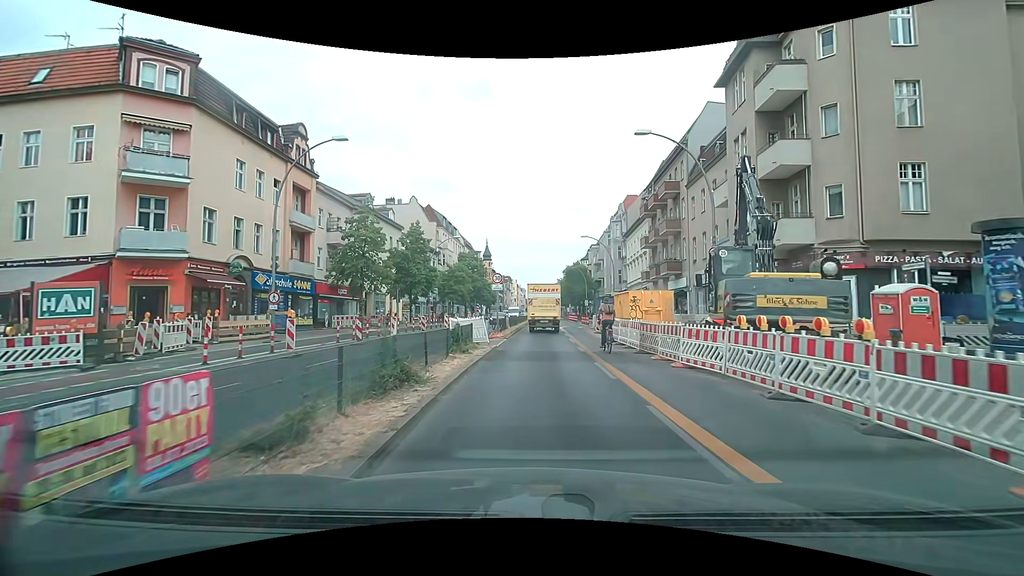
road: primary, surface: asphalt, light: Day
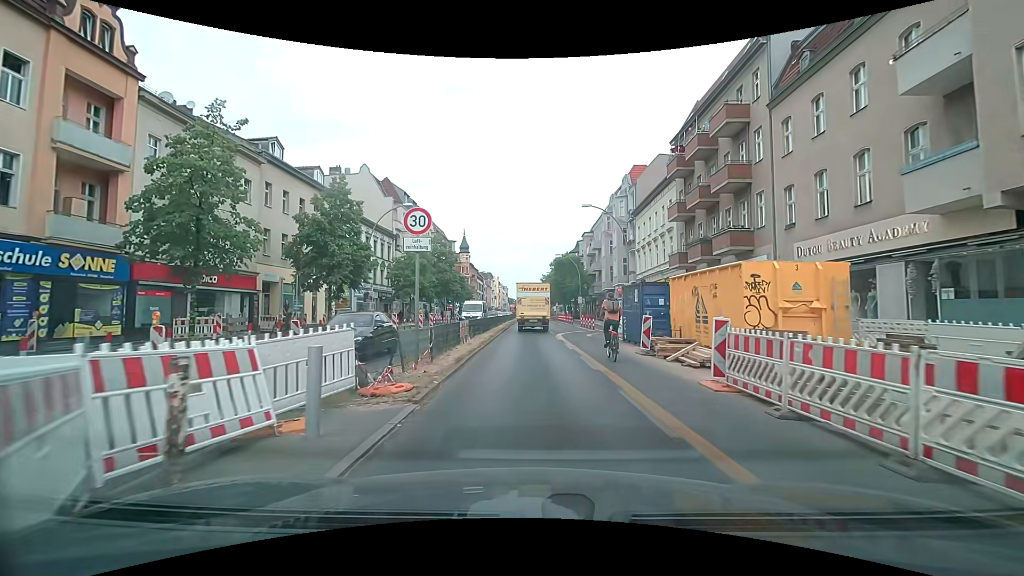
(+0.3, +16.9) m; +1°
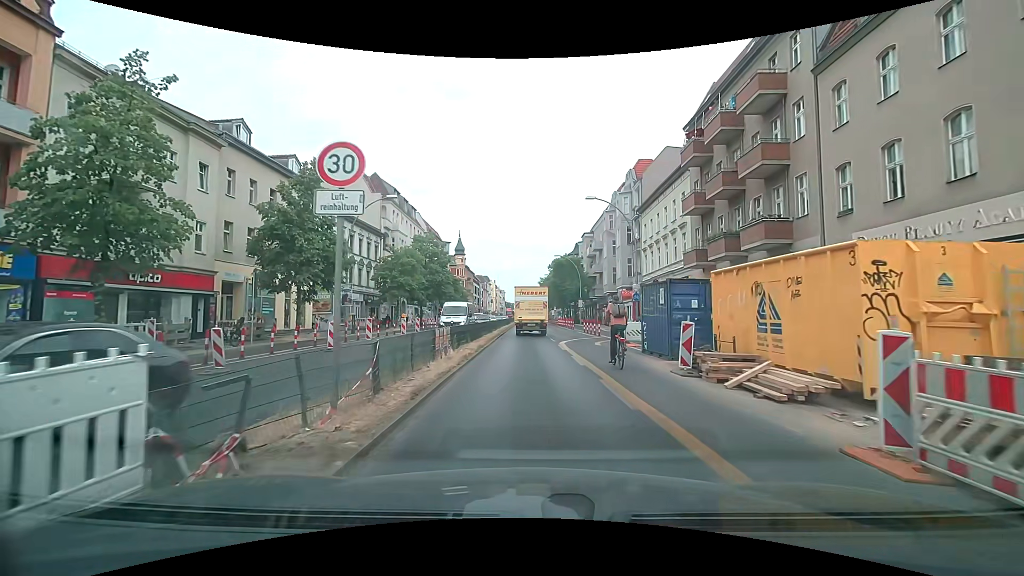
(+0.1, +4.3) m; +1°
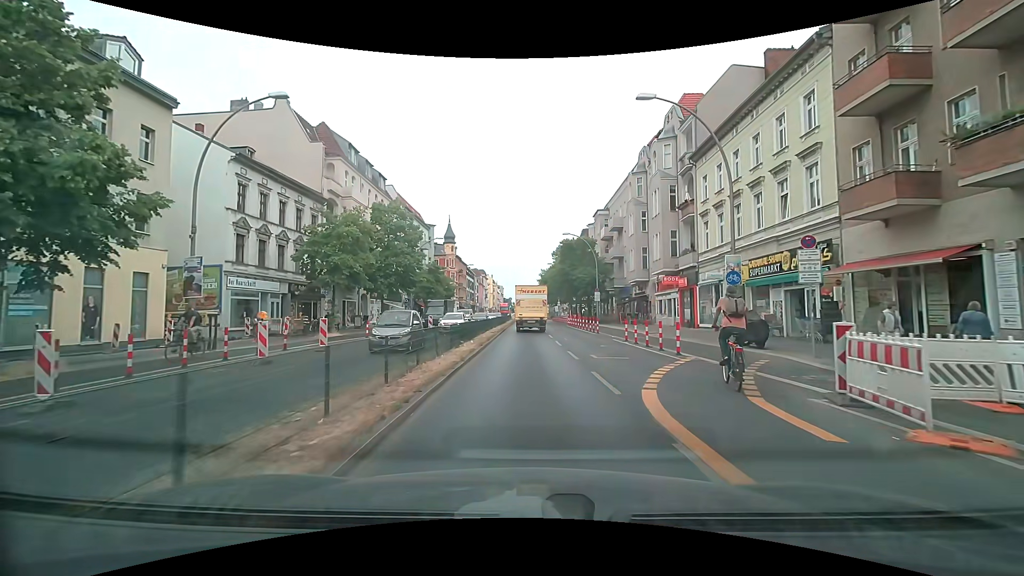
(0.0, +17.3) m; 0°
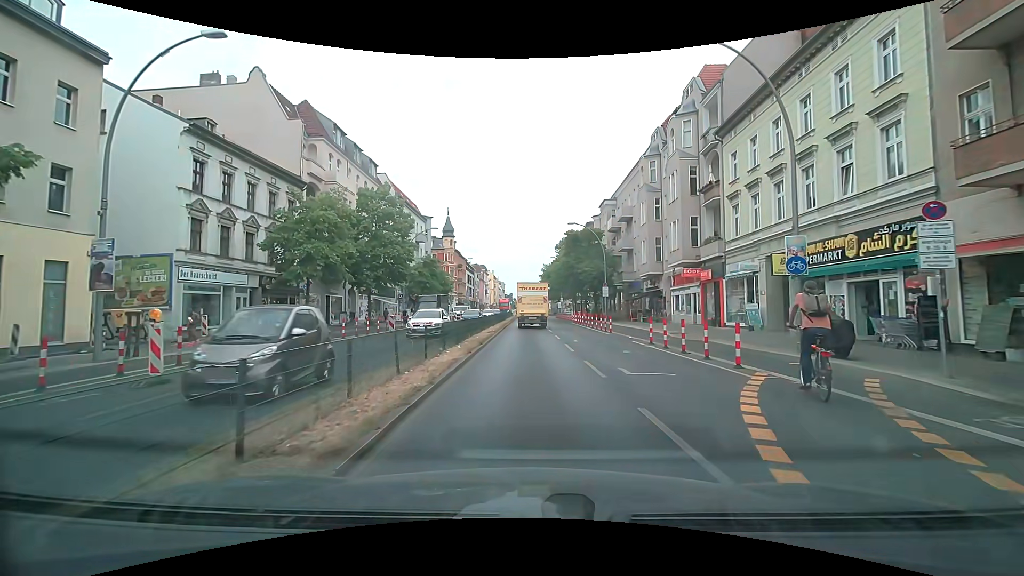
(0.0, +4.4) m; 0°
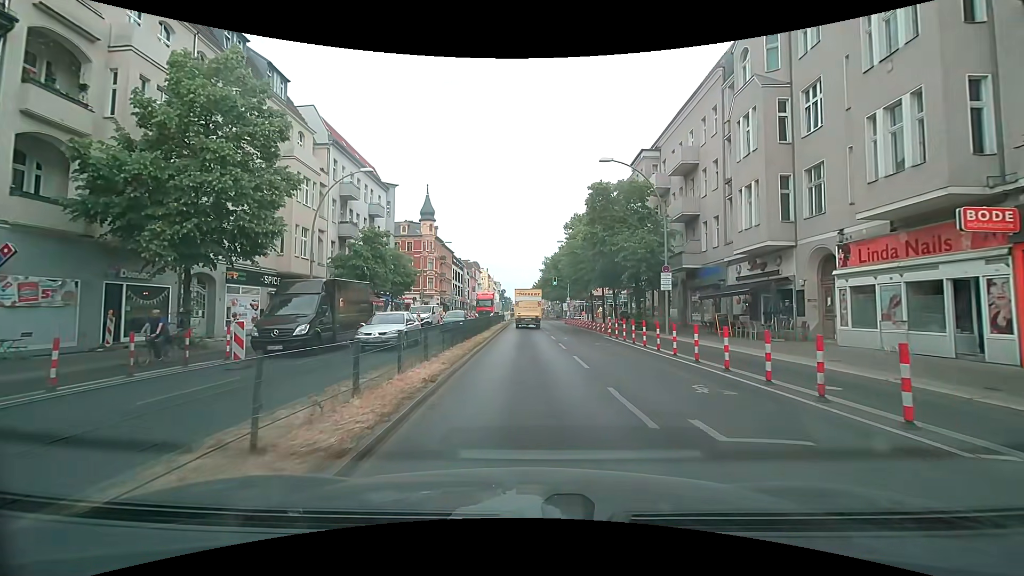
(+0.1, +22.6) m; +1°
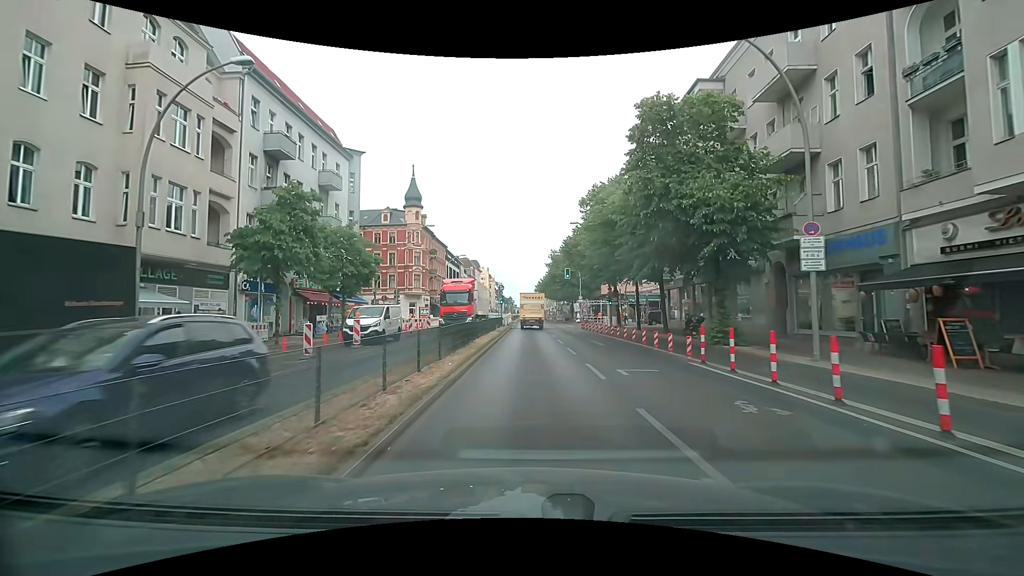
(-0.1, +14.2) m; -1°
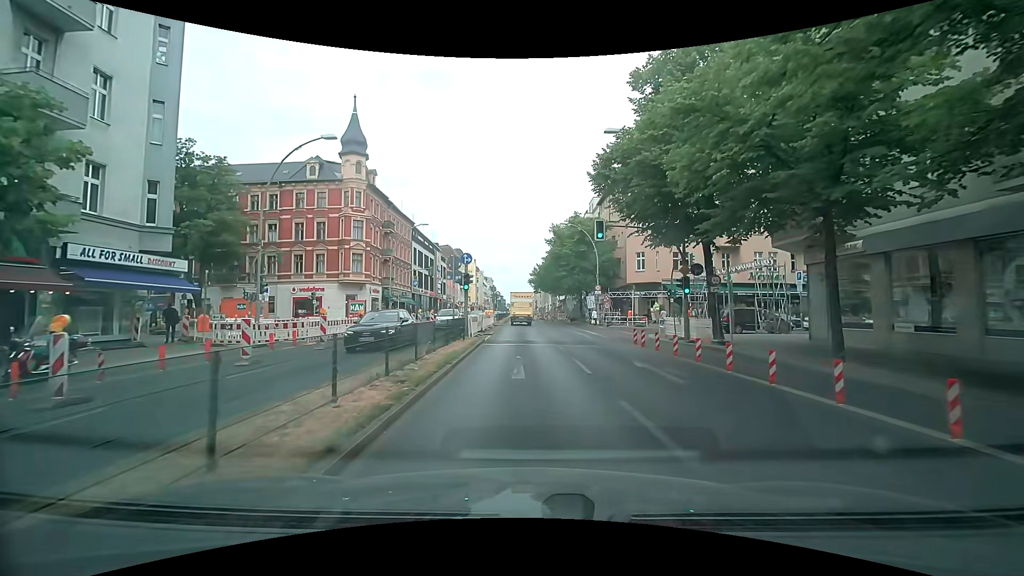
(+0.2, +24.4) m; +1°
(0, +10) (0, +20) (0, +30) (0, +40) (-1, +50) (-1, +60) (-1, +70) (-1, +80) (-1, +90) (-2, +100) m
